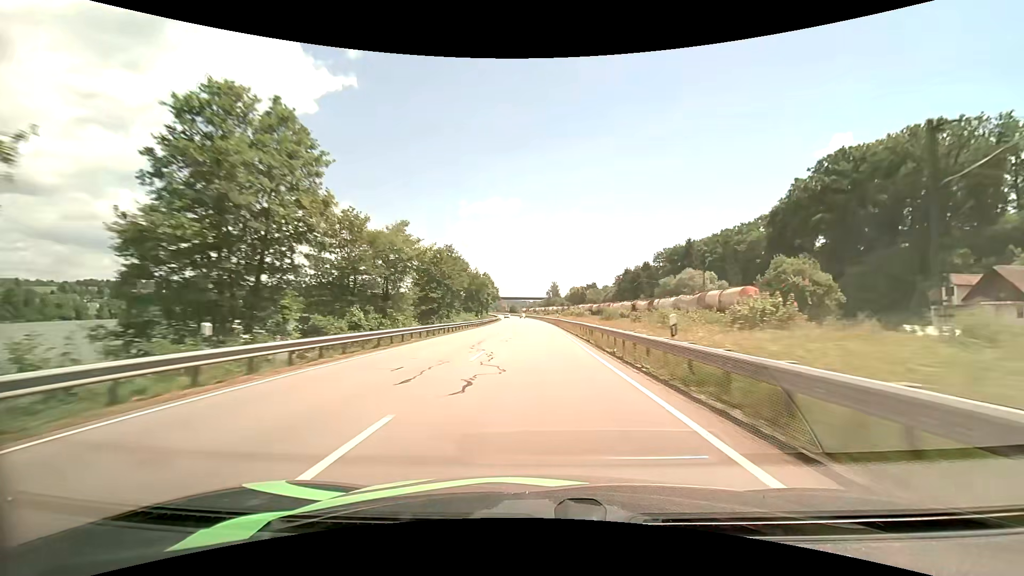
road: primary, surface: asphalt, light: Day
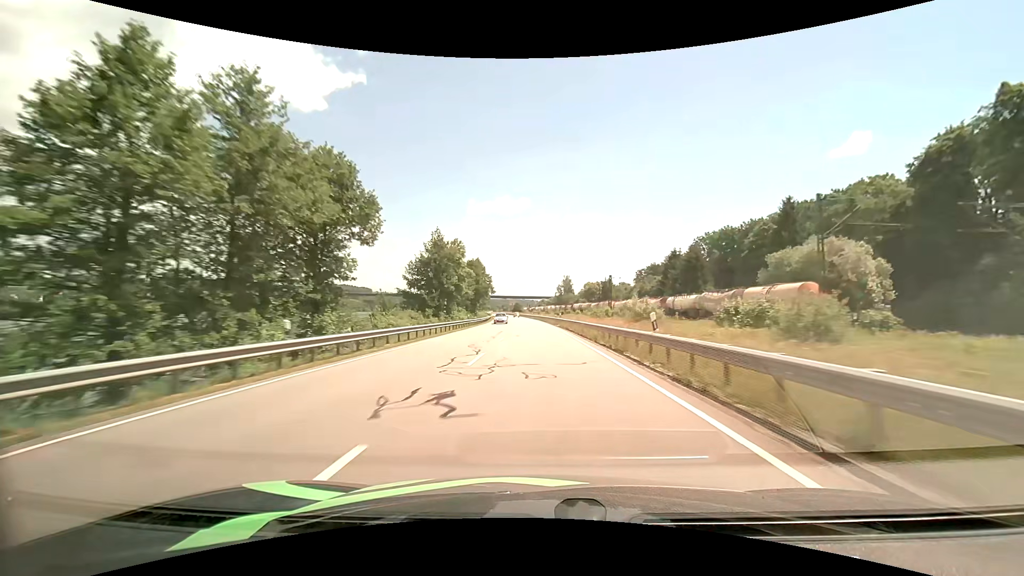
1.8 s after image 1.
(-0.4, +49.2) m; -1°
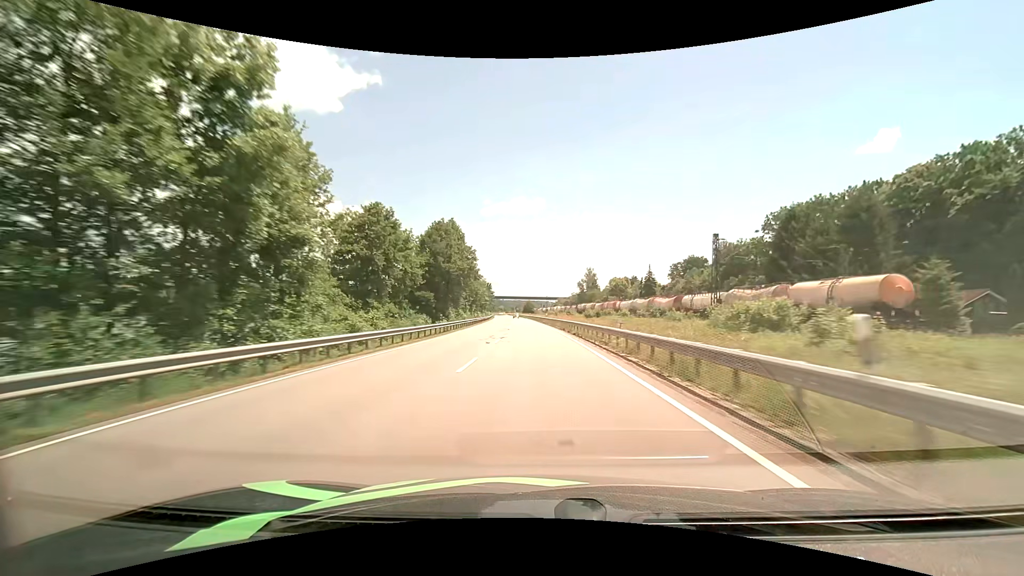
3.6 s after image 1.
(-0.5, +48.9) m; -2°
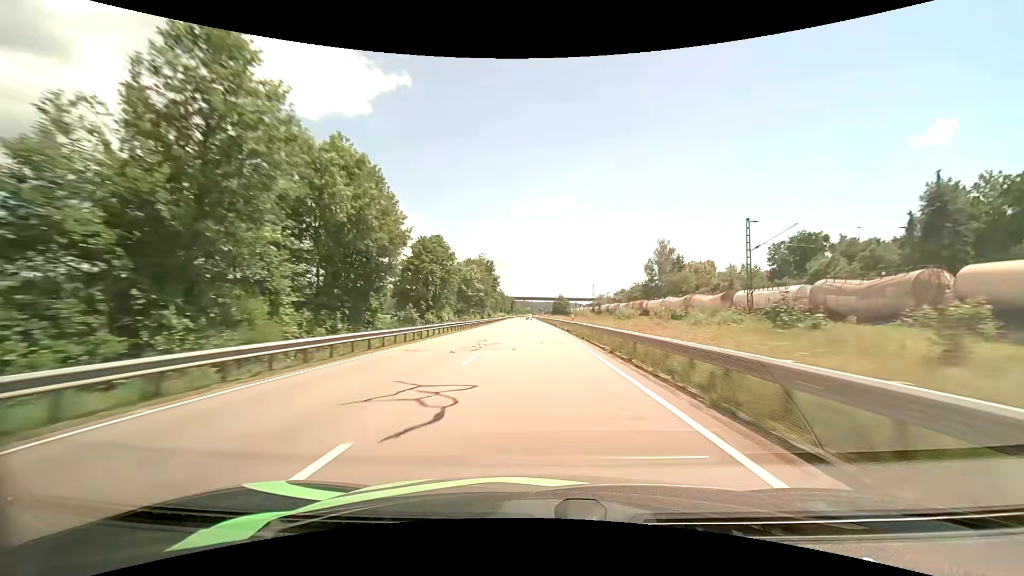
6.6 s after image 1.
(-2.4, +82.1) m; -3°
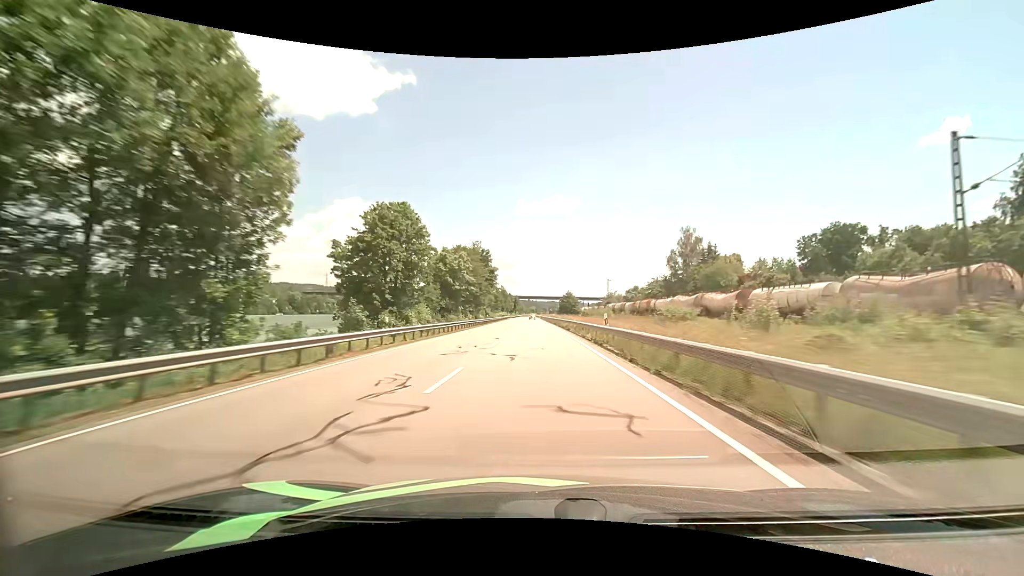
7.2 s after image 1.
(-0.1, +16.6) m; -1°
(0, +10) (0, +20) (0, +30) (0, +40) (0, +50) (-1, +60) (-1, +70) (-1, +80) (-1, +90) (-1, +100) m
